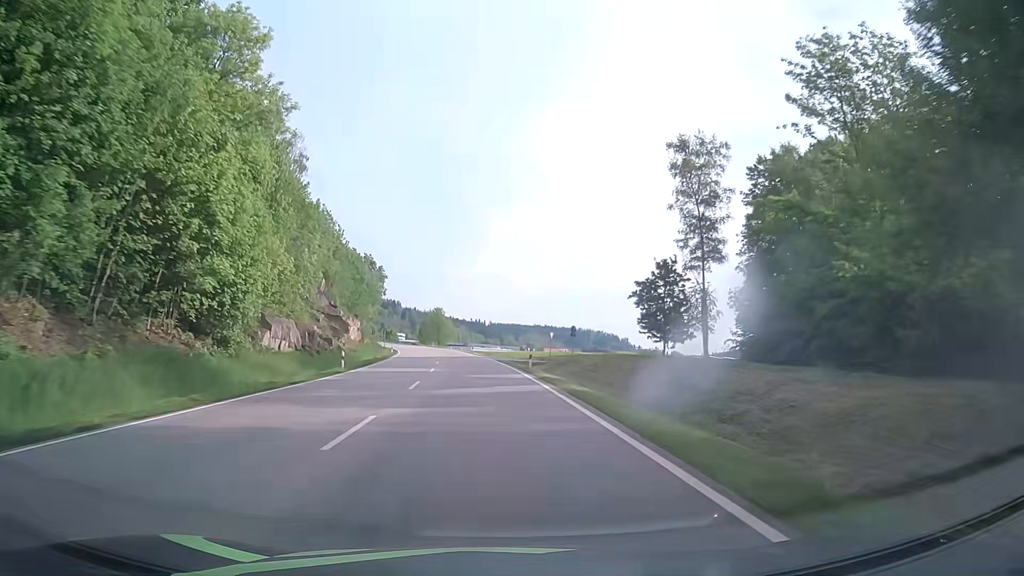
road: primary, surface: asphalt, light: Day
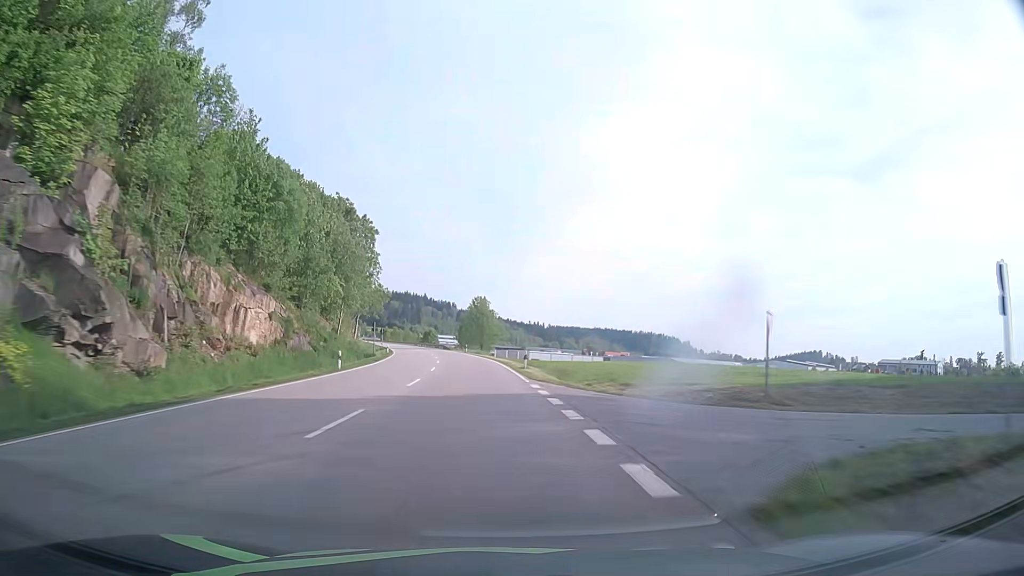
(-1.6, +46.8) m; -4°
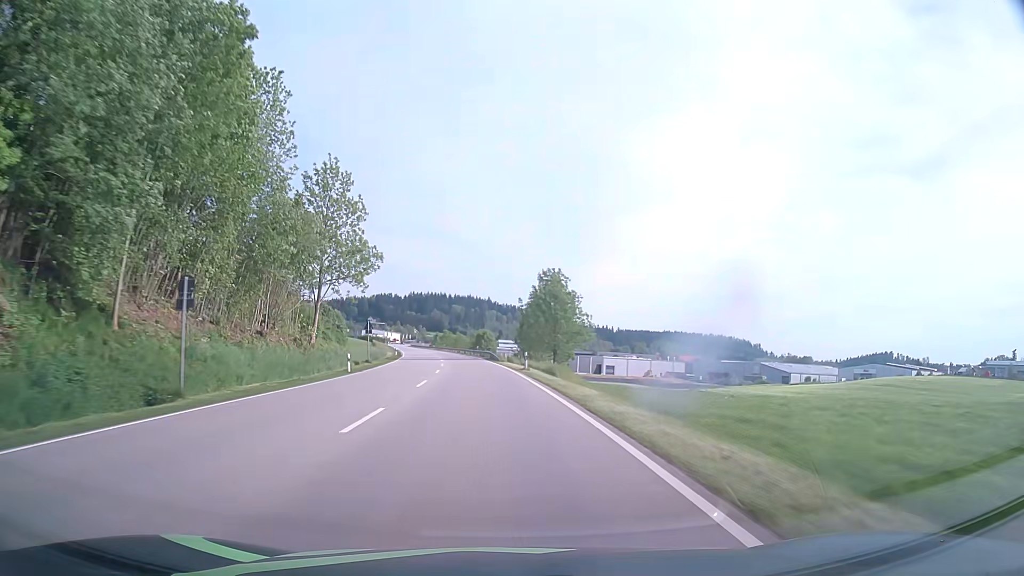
(-2.4, +47.0) m; -6°
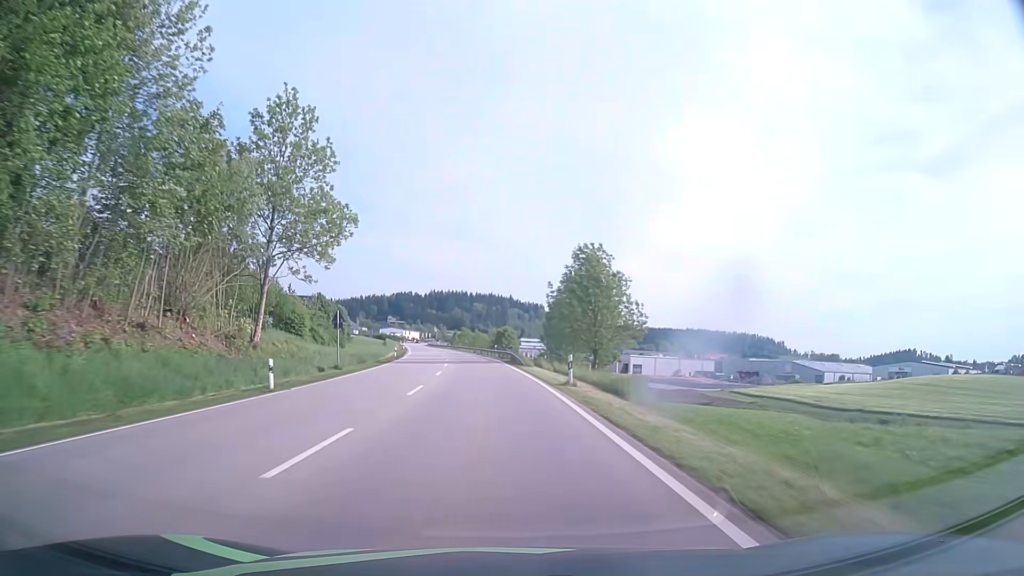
(-0.3, +15.7) m; -2°
